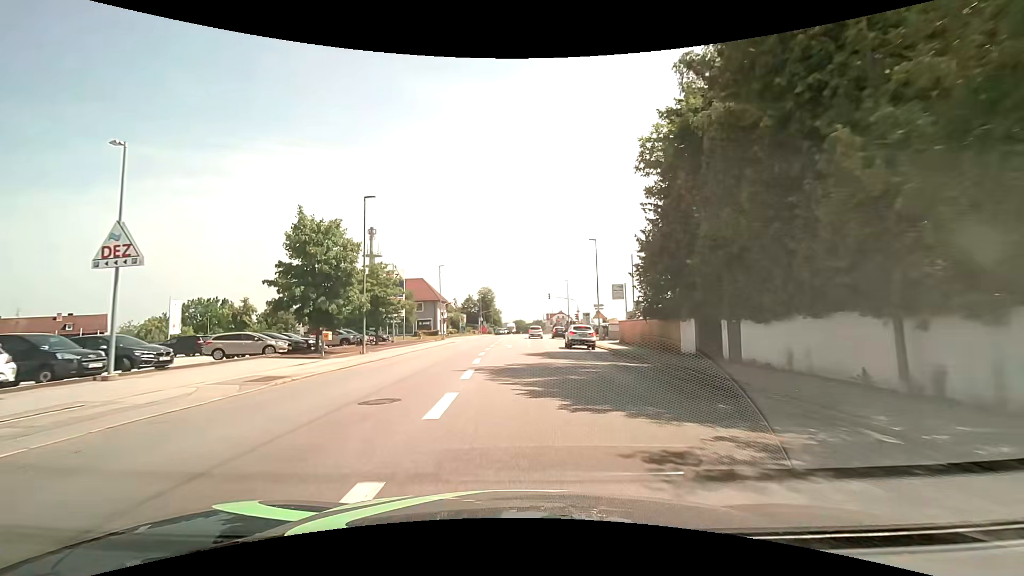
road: tertiary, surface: asphalt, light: Day
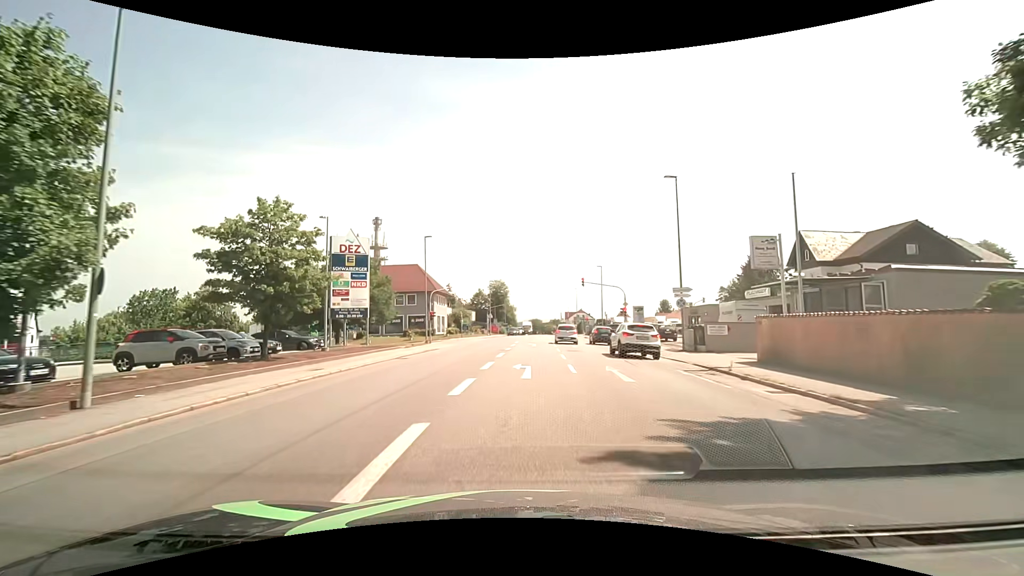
(-0.2, +21.3) m; -1°
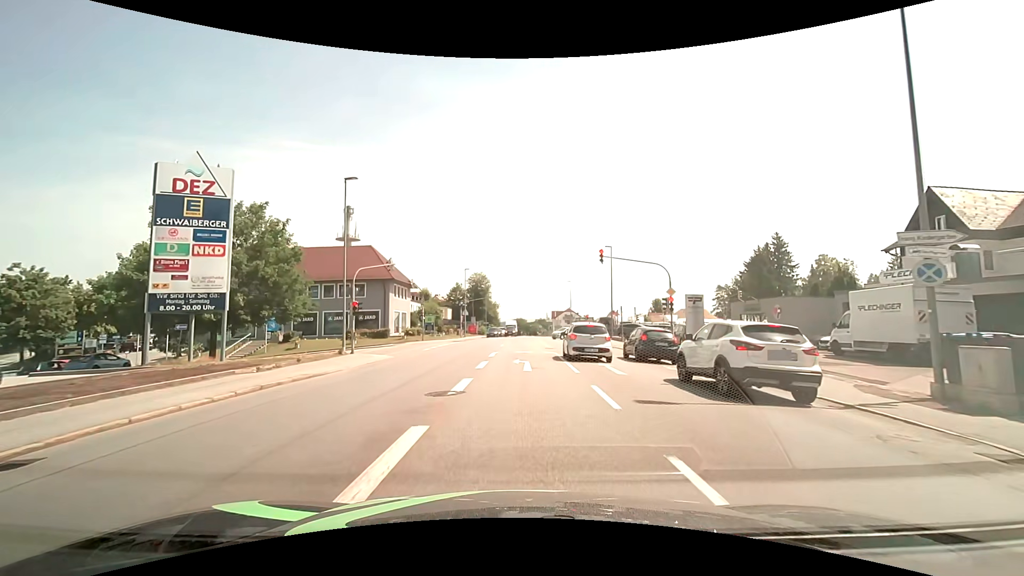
(+0.1, +18.2) m; +2°
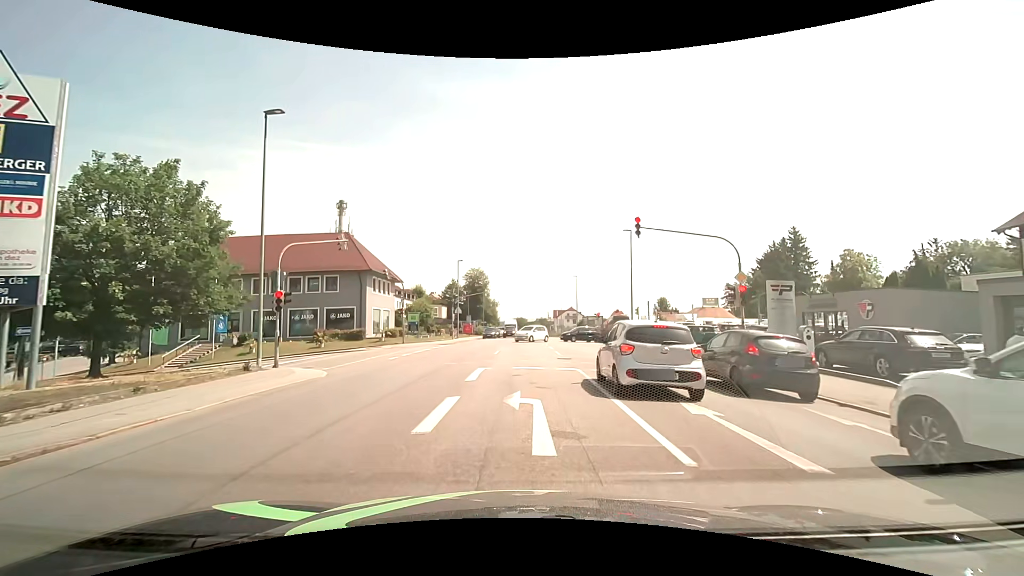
(-0.1, +8.9) m; -1°
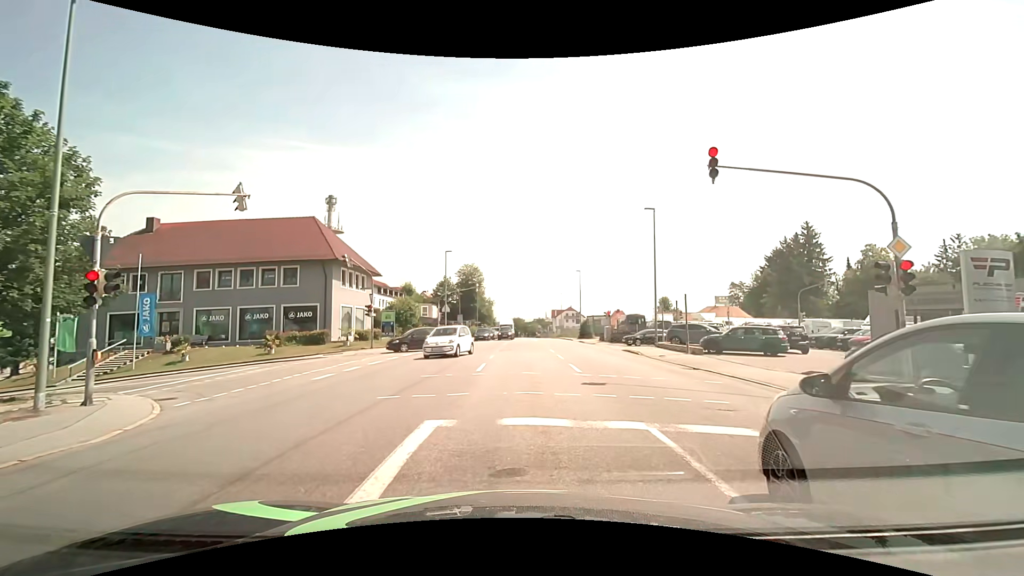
(+0.1, +8.1) m; +1°
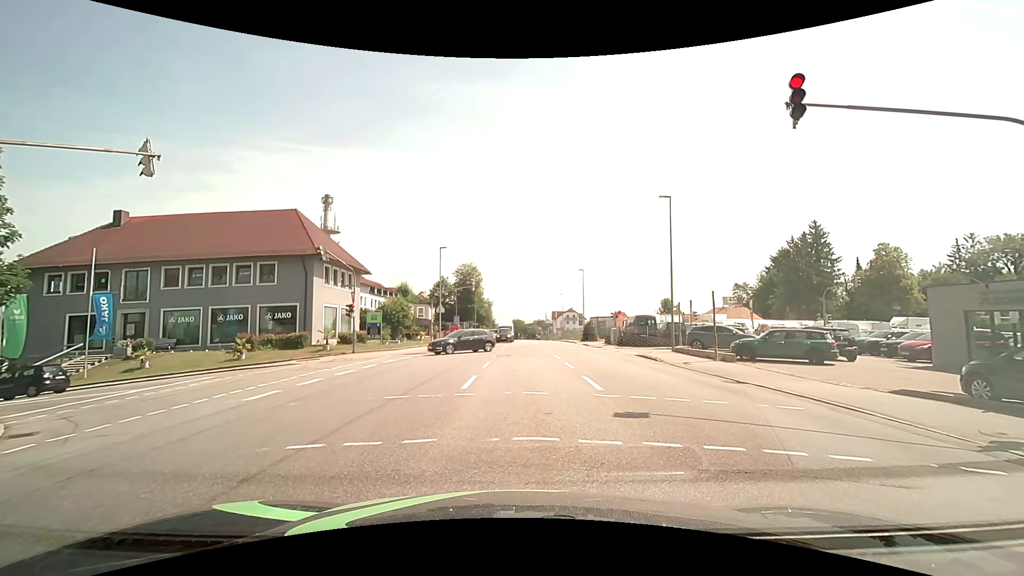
(0.0, +3.6) m; -2°
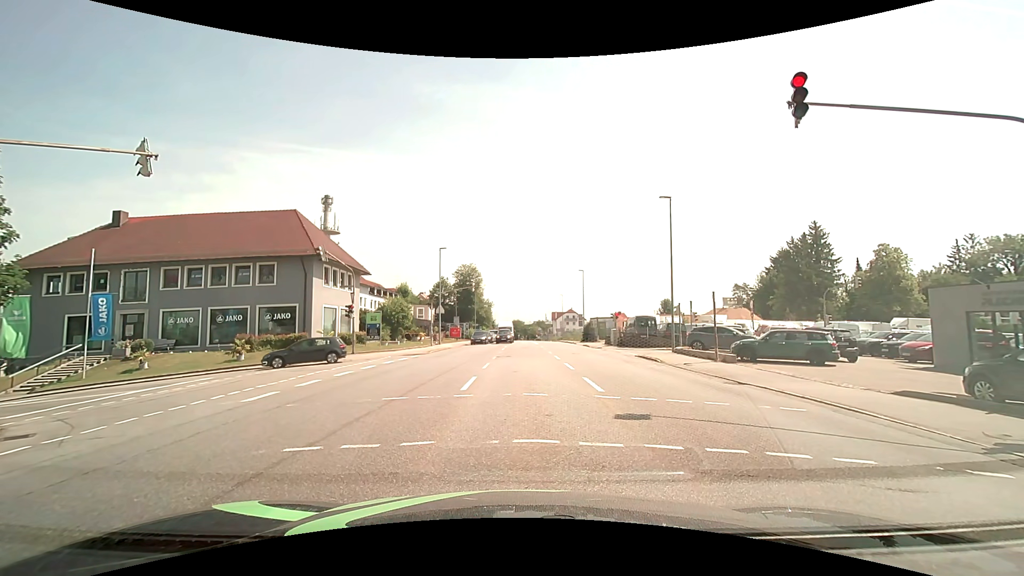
(0.0, +0.1) m; 0°
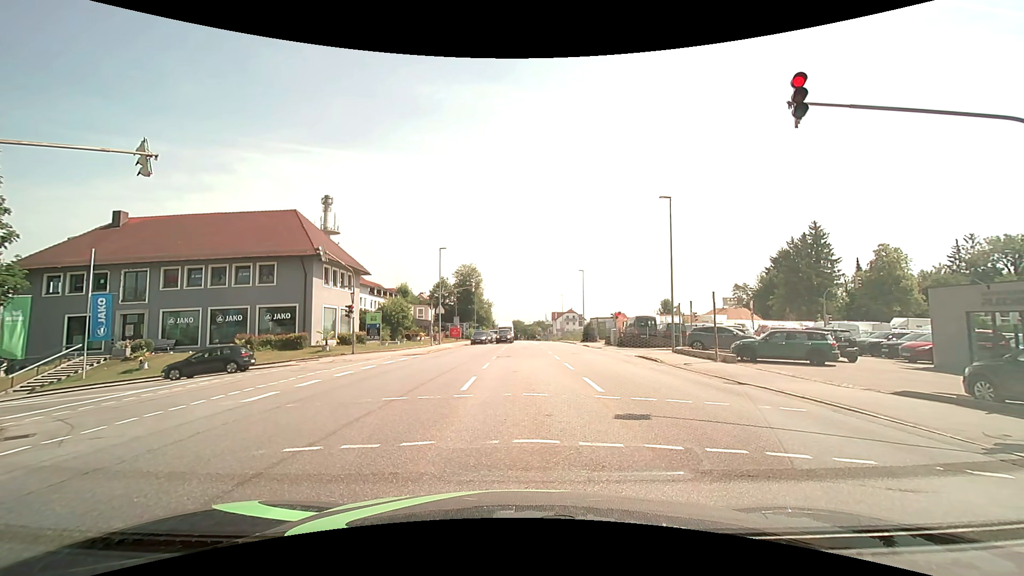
(0.0, 0.0) m; 0°
